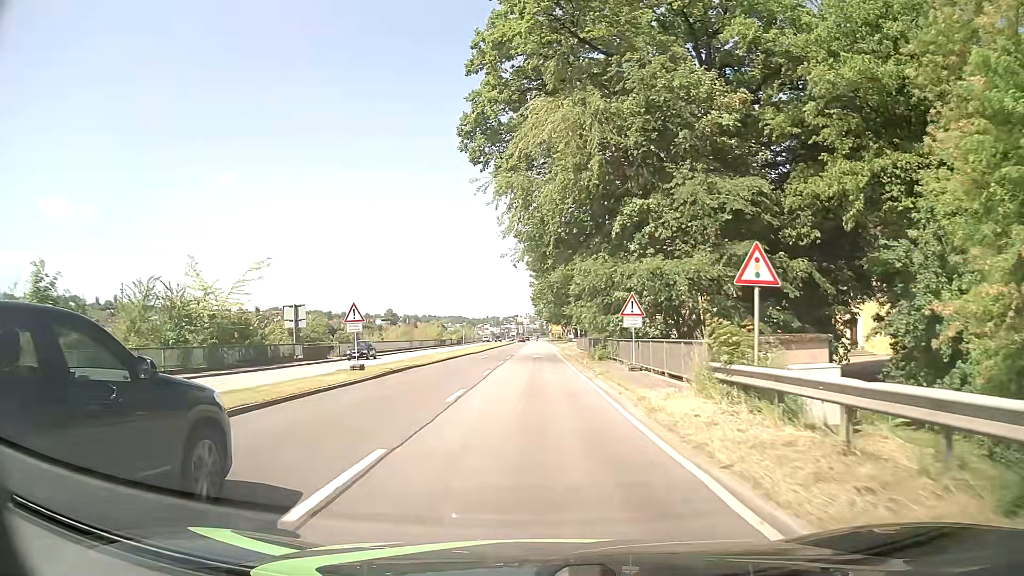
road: primary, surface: asphalt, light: Day
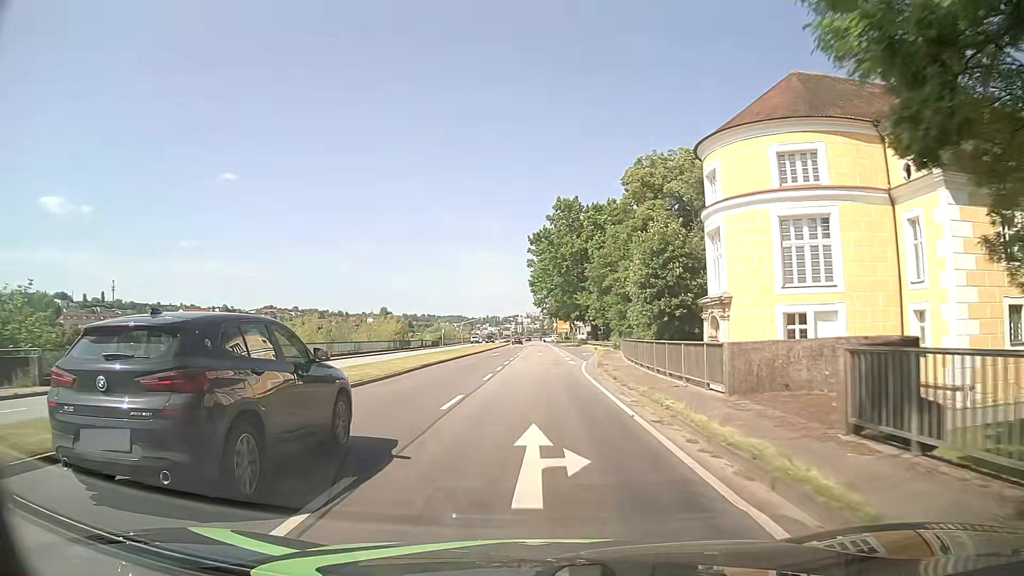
(+0.2, +38.1) m; 0°
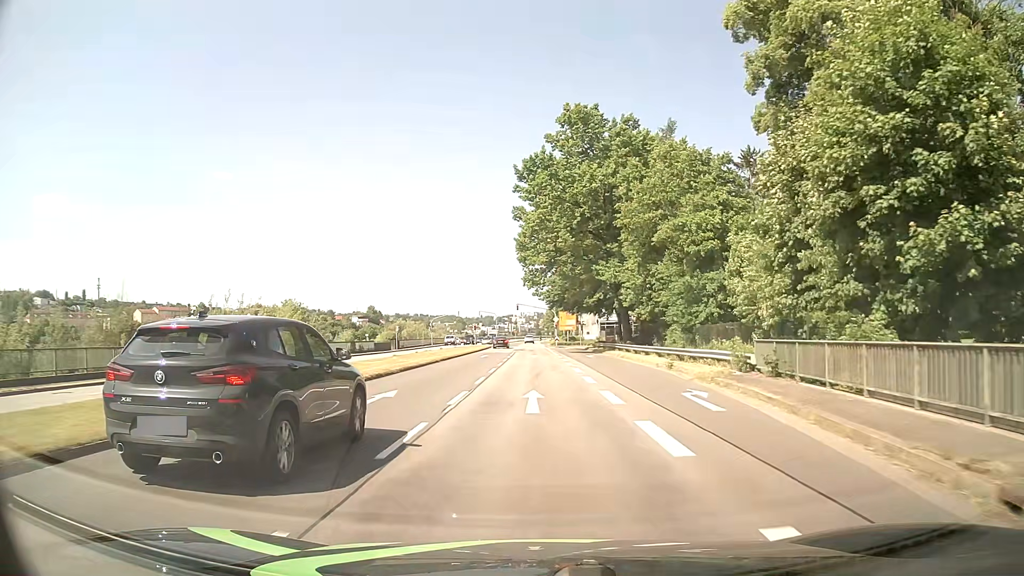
(+0.2, +38.0) m; +1°
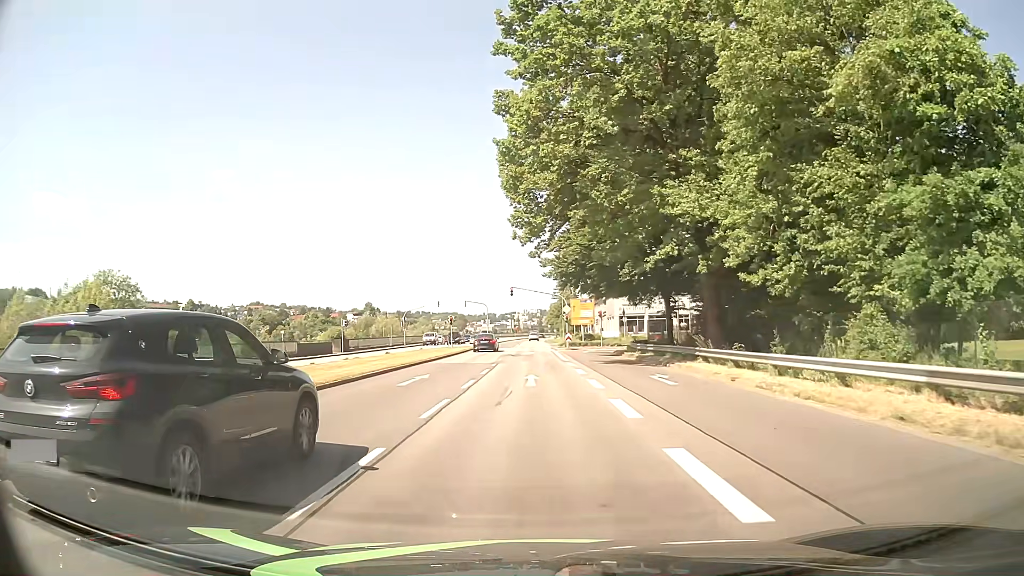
(0.0, +26.3) m; 0°
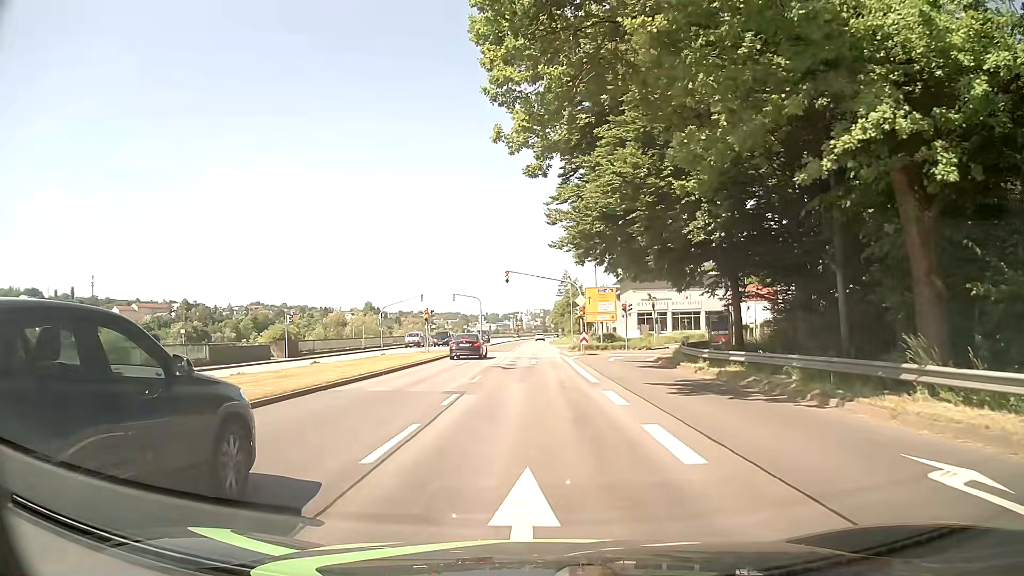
(0.0, +15.5) m; 0°
(0, +10) (0, +20) (0, +30) (0, +40) (0, +50) (0, +60) (-1, +70) (0, +80) (0, +90) (0, +100) m
